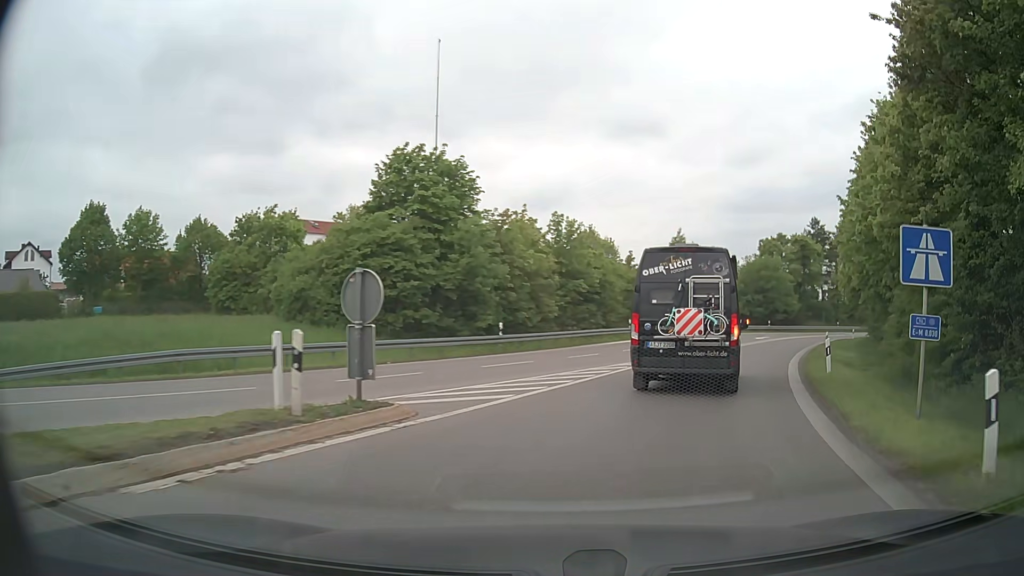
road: motorway_link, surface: asphalt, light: Day
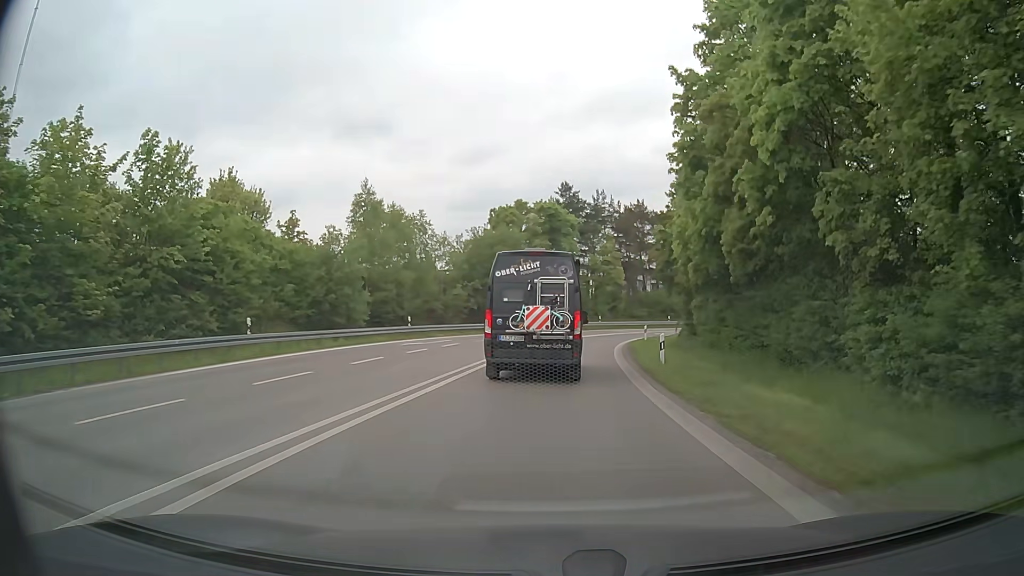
(+6.0, +22.9) m; +24°
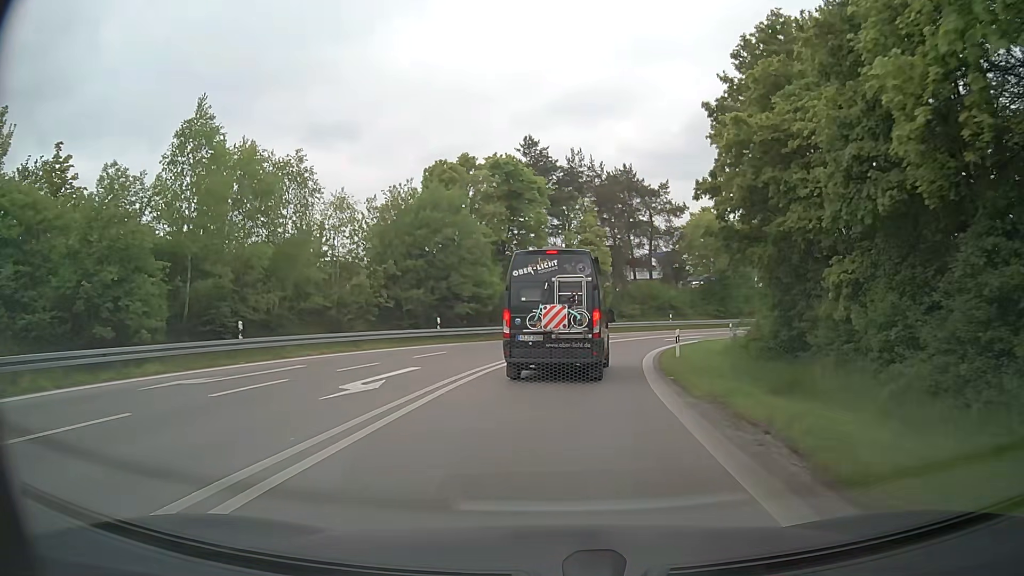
(+0.5, +19.8) m; +3°
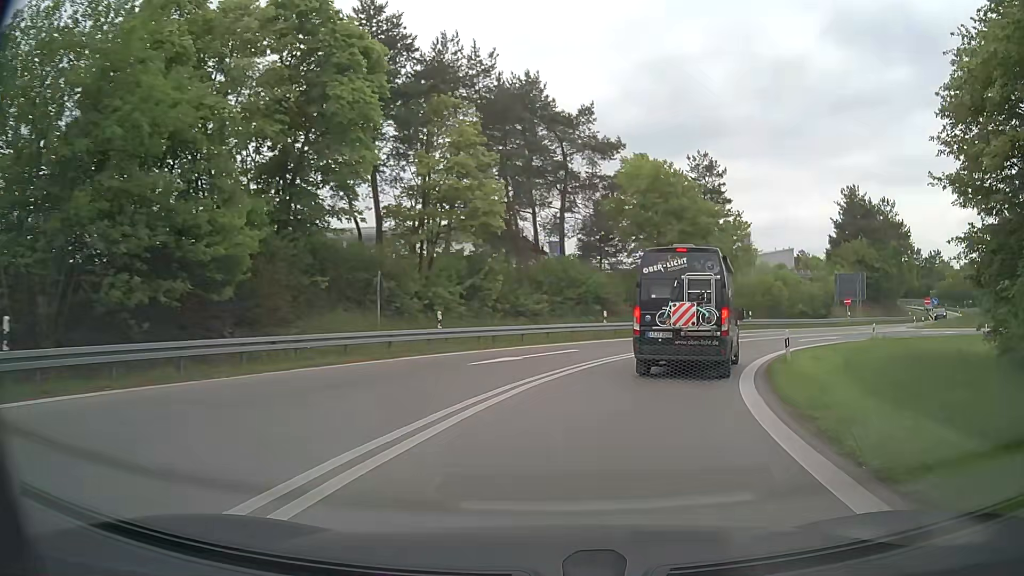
(+1.0, +25.2) m; +9°
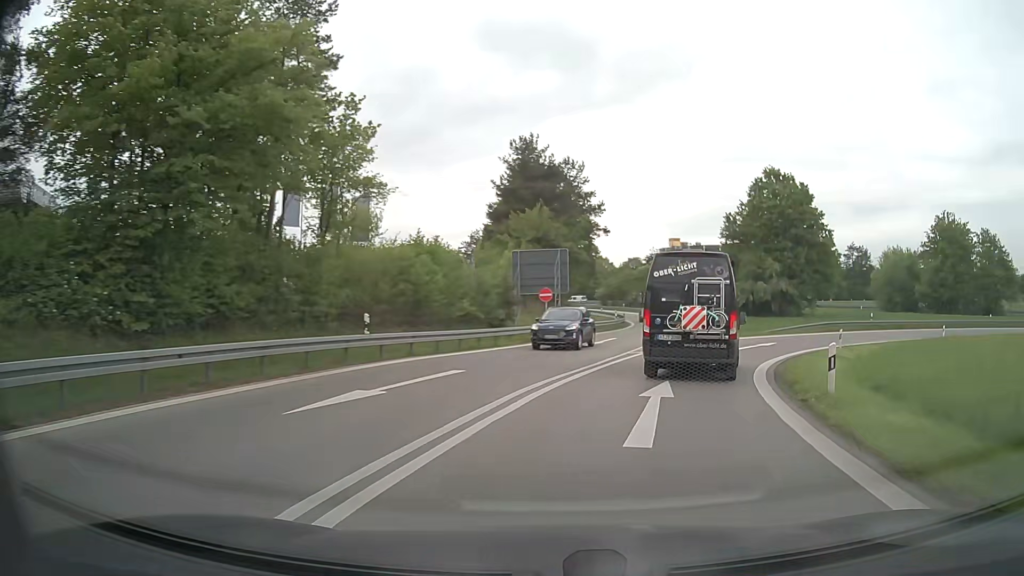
(+8.1, +29.2) m; +33°
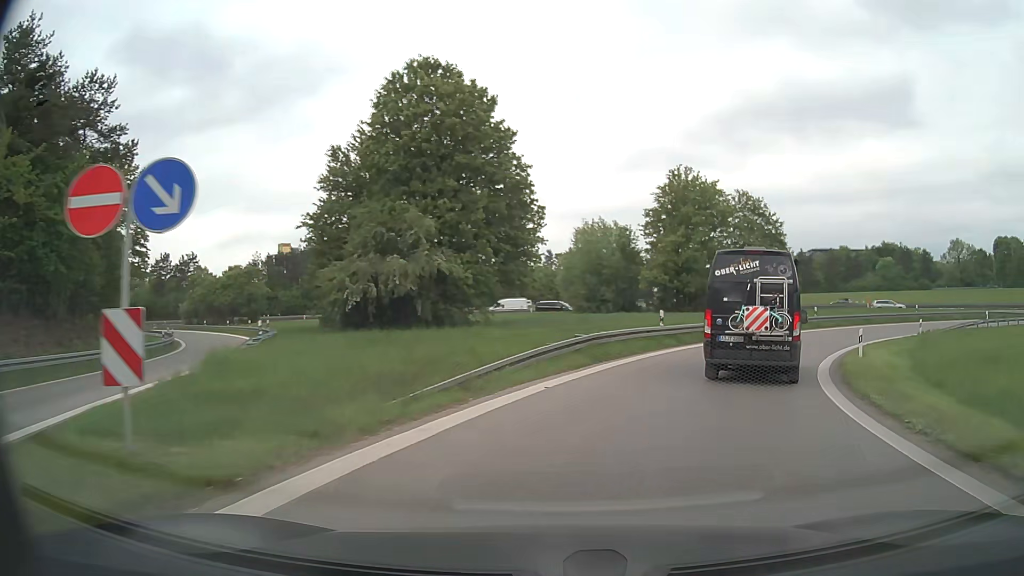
(+8.5, +31.3) m; +32°
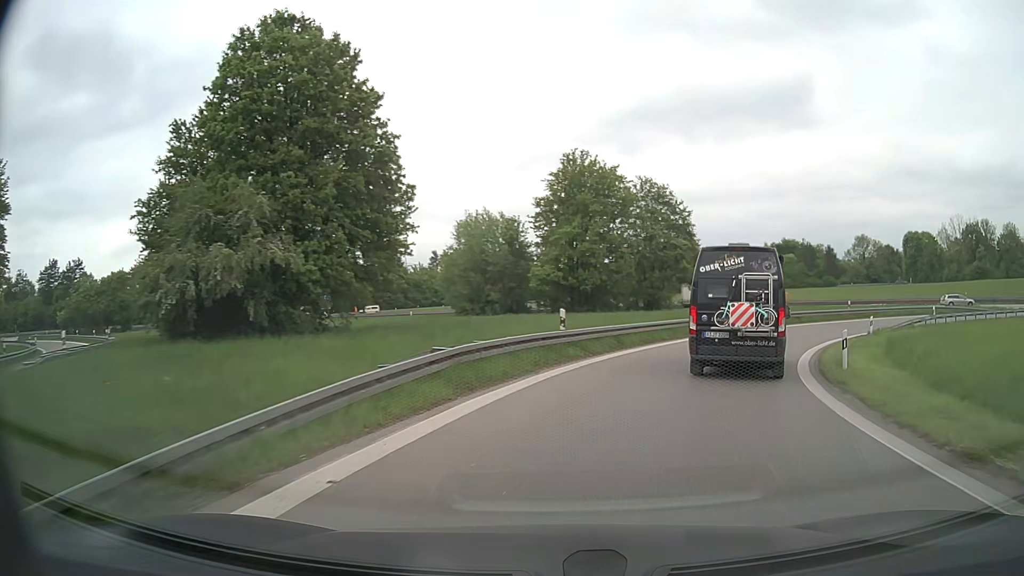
(+0.6, +6.8) m; +9°
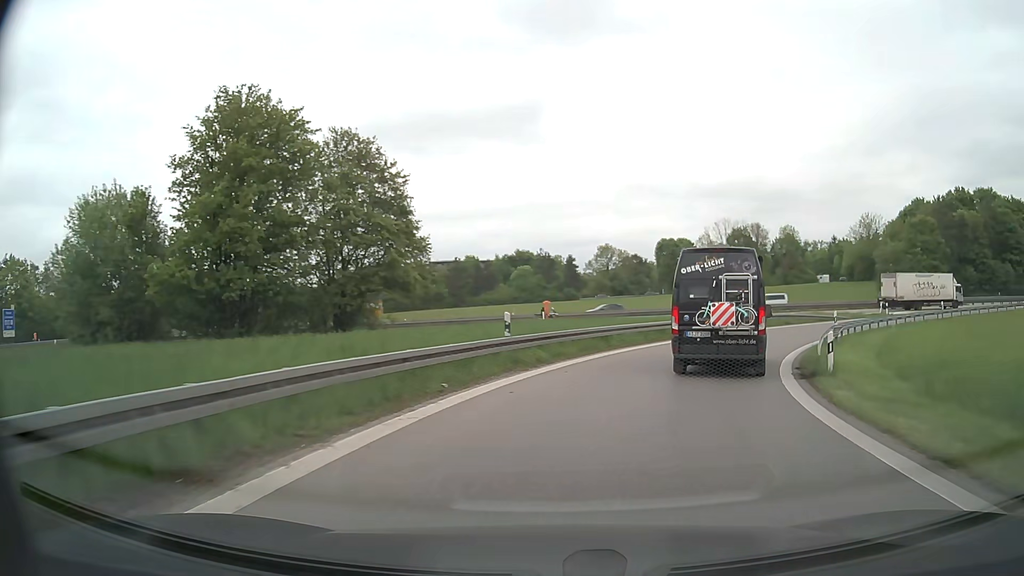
(+4.3, +20.2) m; +23°
